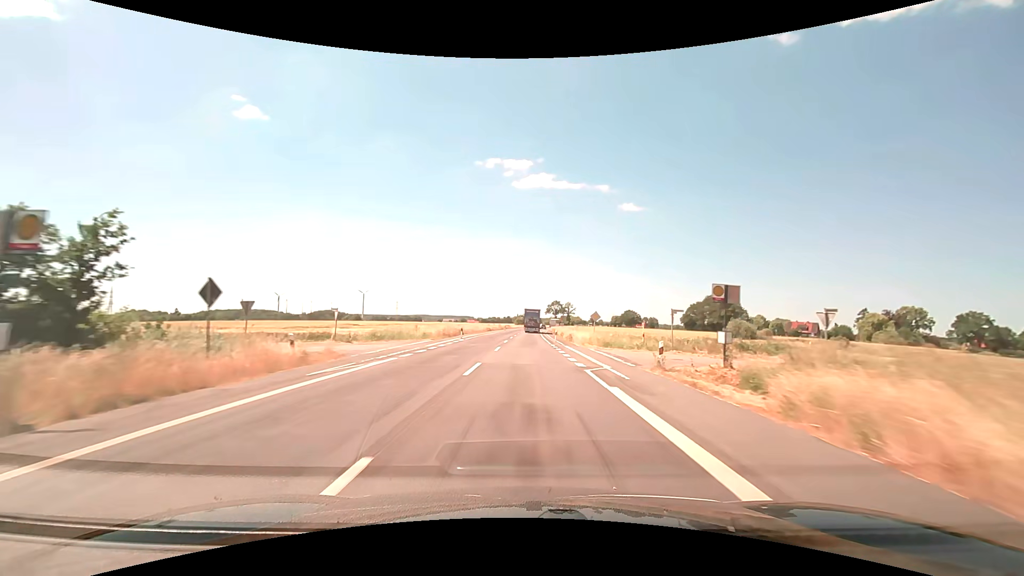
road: secondary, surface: asphalt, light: Day
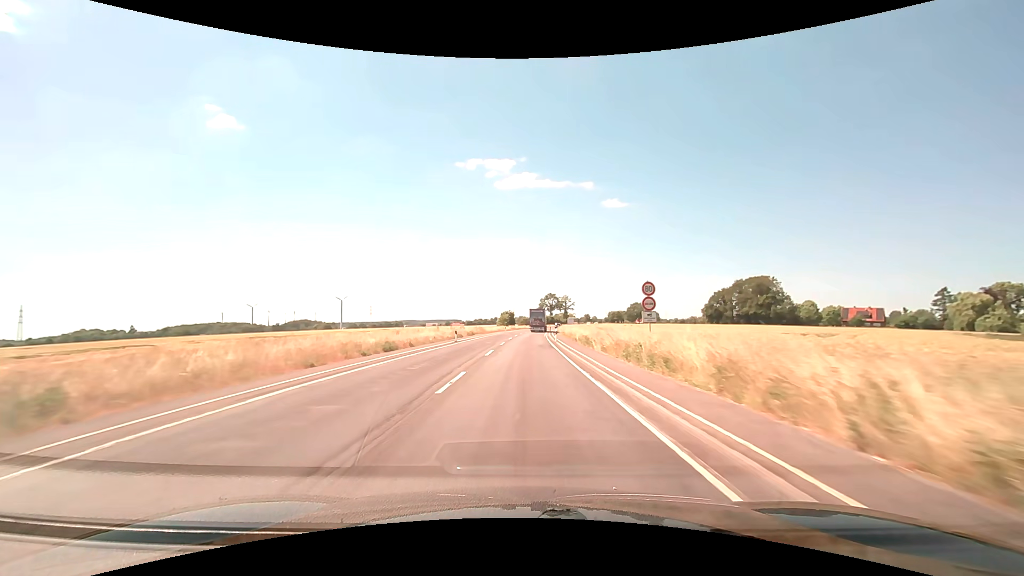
(+0.6, +62.6) m; +1°
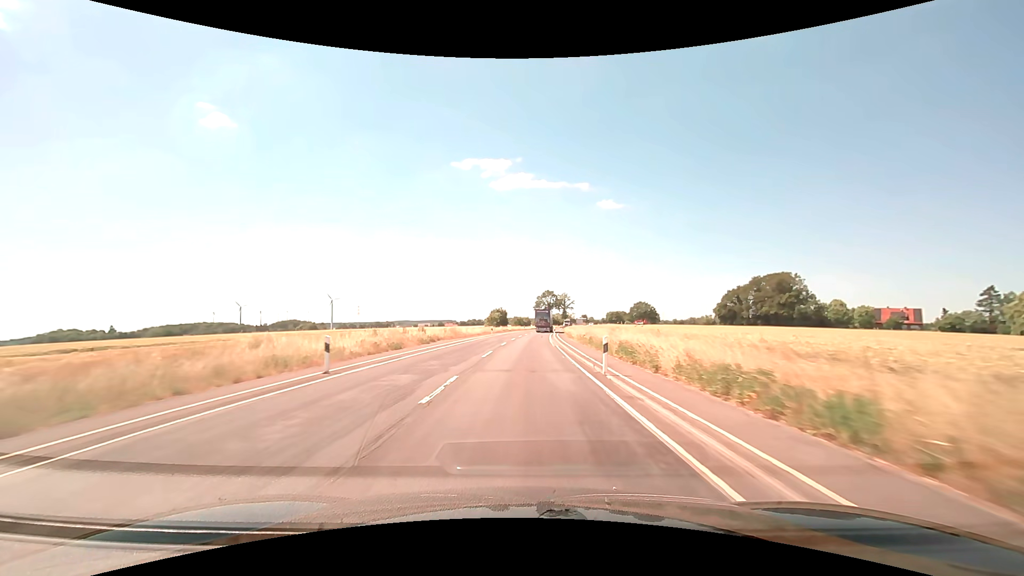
(+0.1, +25.1) m; +1°
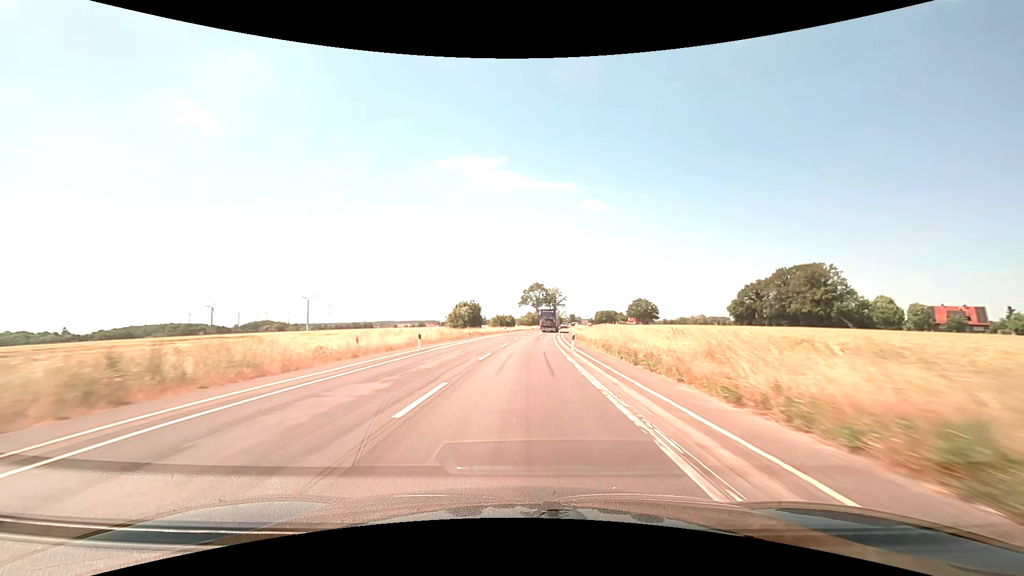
(+0.5, +37.6) m; +2°
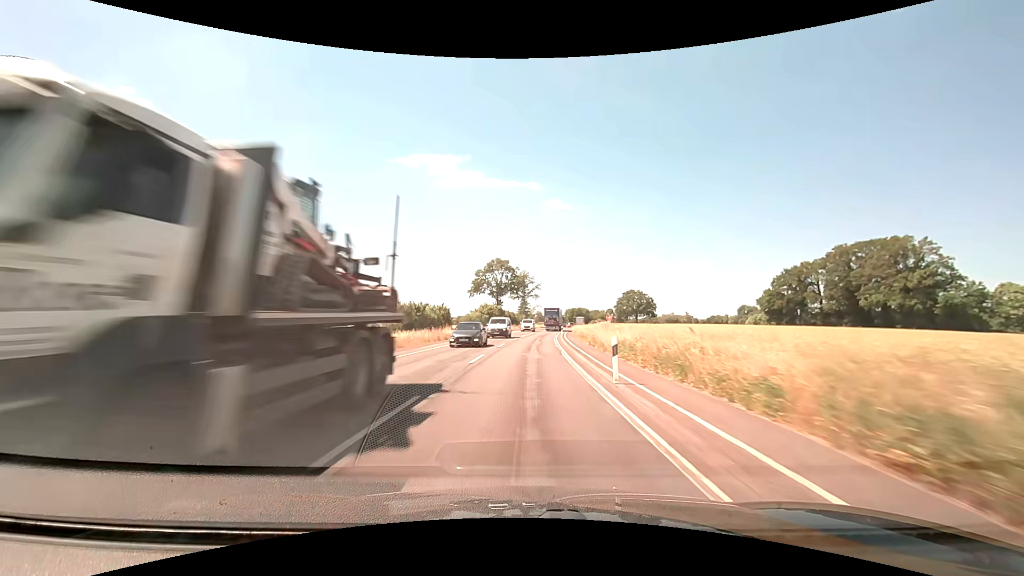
(+2.2, +62.4) m; +4°
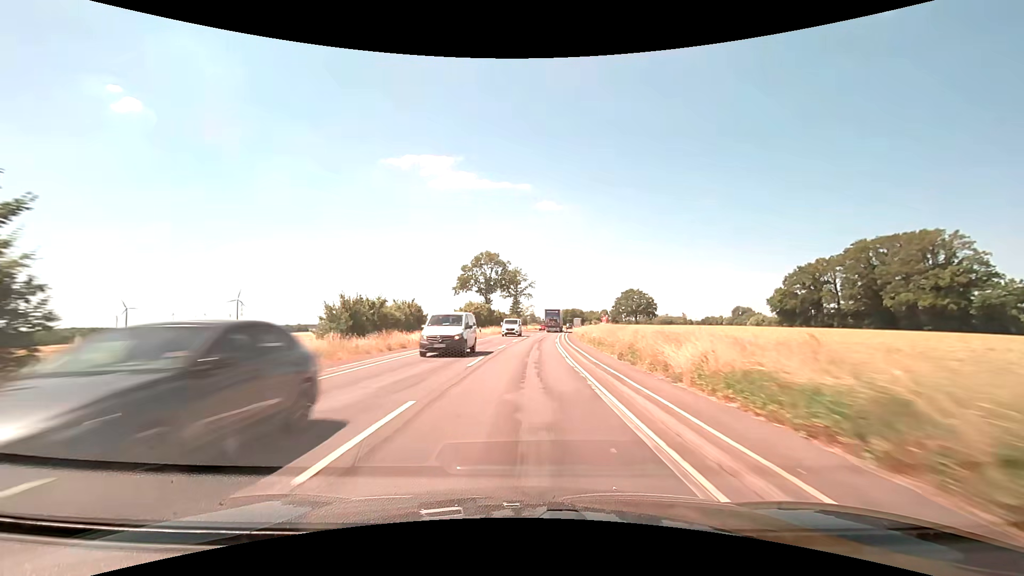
(+0.1, +12.5) m; +1°
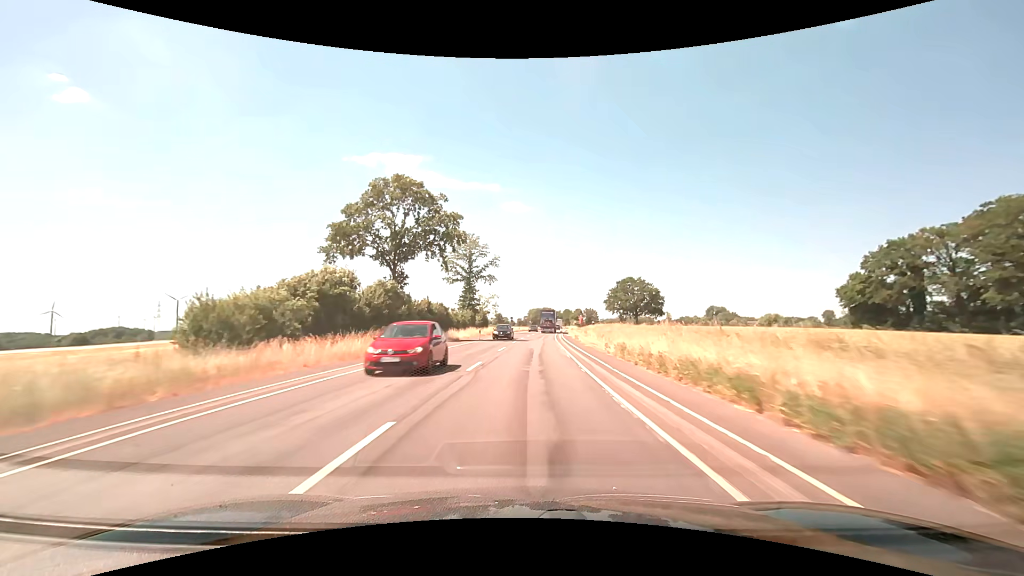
(+1.6, +49.9) m; +4°
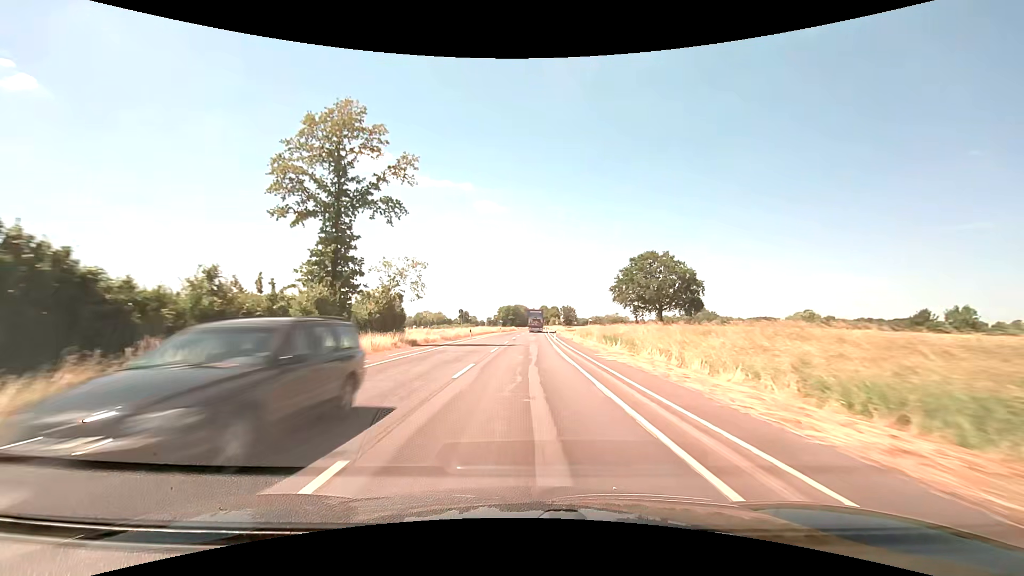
(+1.4, +49.9) m; +3°
(0, +10) (0, +20) (0, +30) (0, +40) (+1, +50) (+1, +60) (+1, +70) (+2, +80) (+2, +90) (+3, +100) m
